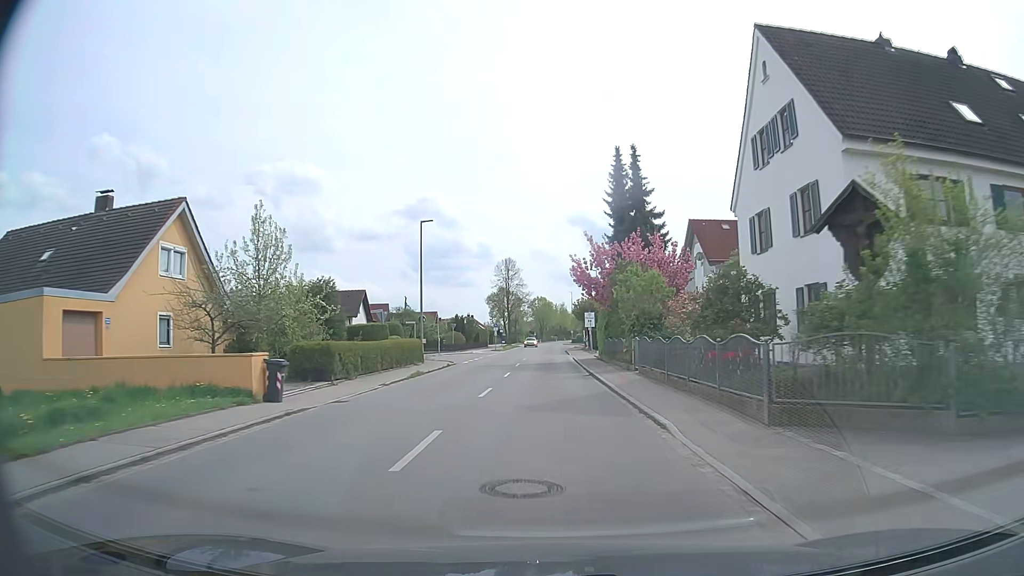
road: tertiary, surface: asphalt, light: Day
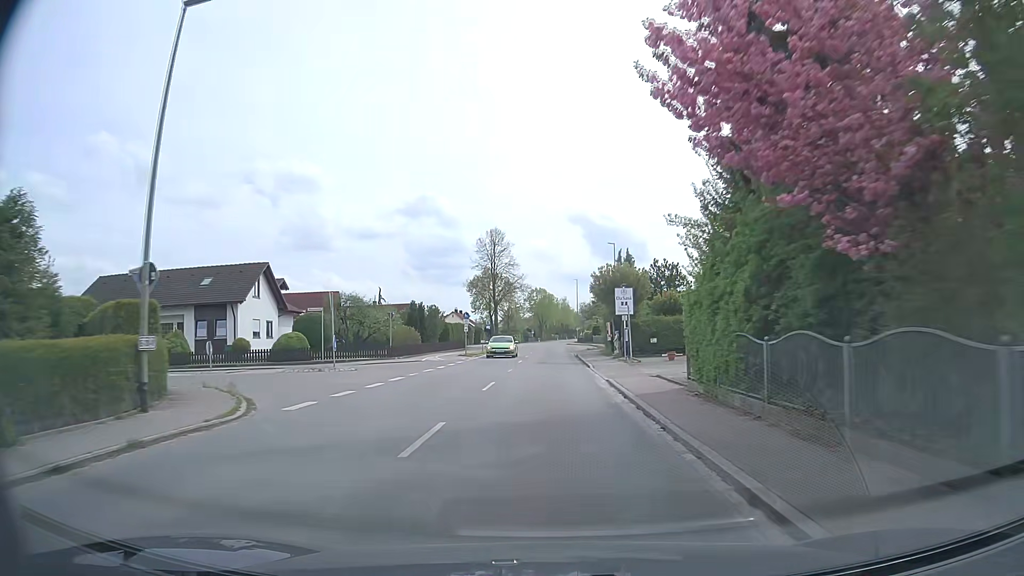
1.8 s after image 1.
(0.0, +26.6) m; 0°
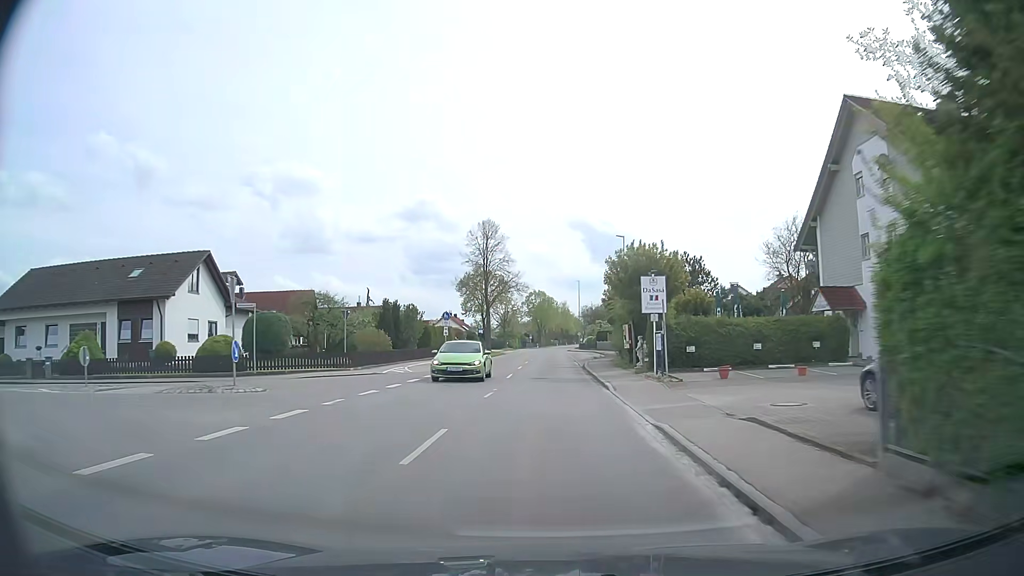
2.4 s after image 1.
(0.0, +9.1) m; 0°
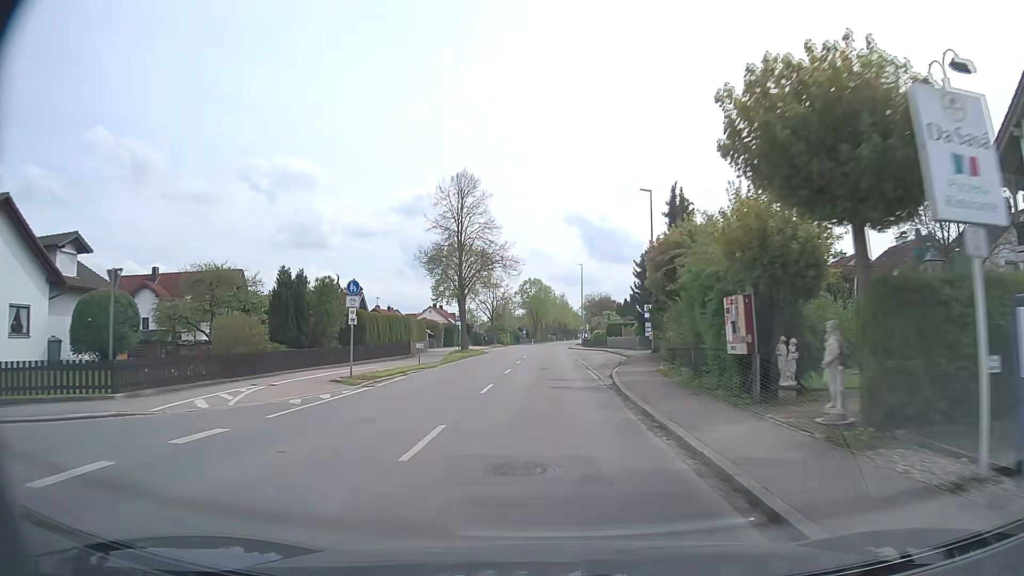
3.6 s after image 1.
(+0.1, +18.0) m; +1°
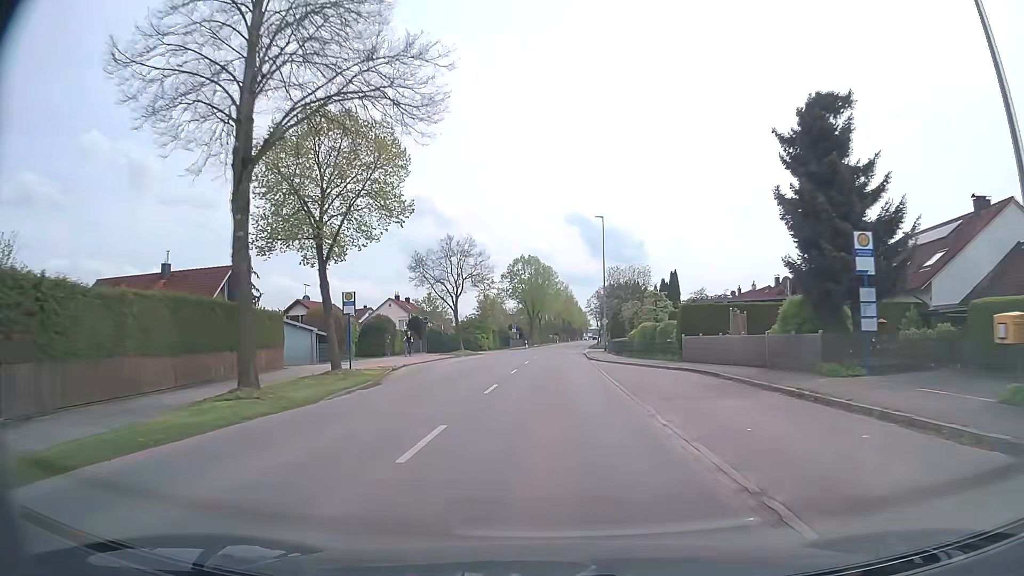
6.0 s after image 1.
(+0.2, +36.2) m; 0°
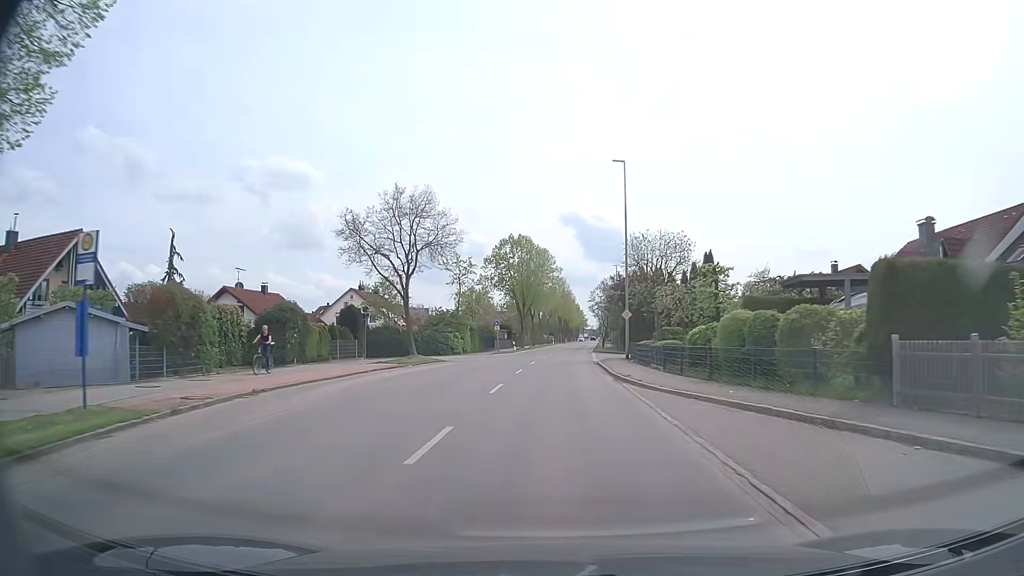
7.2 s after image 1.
(0.0, +18.1) m; 0°
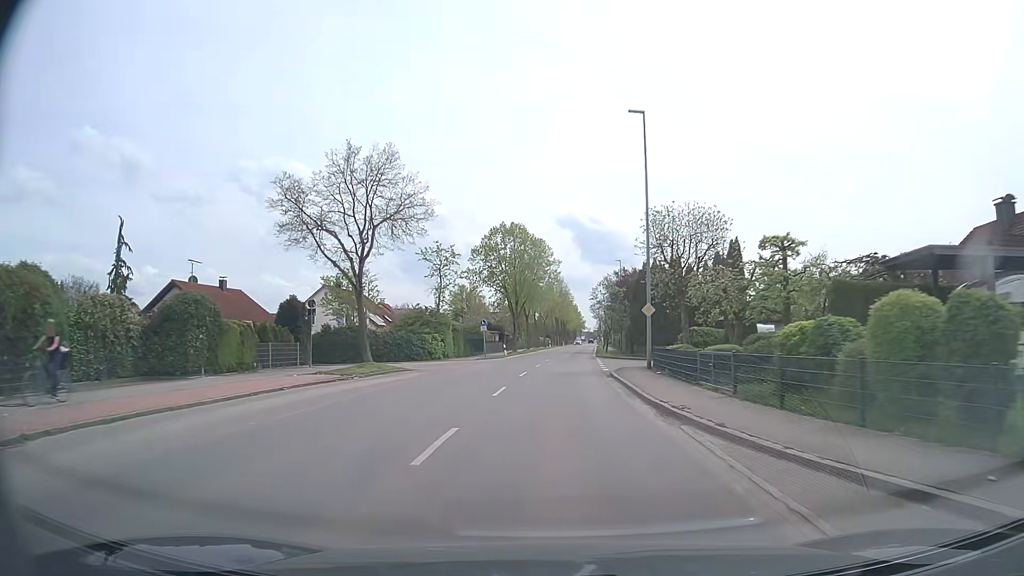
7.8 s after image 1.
(0.0, +9.0) m; 0°
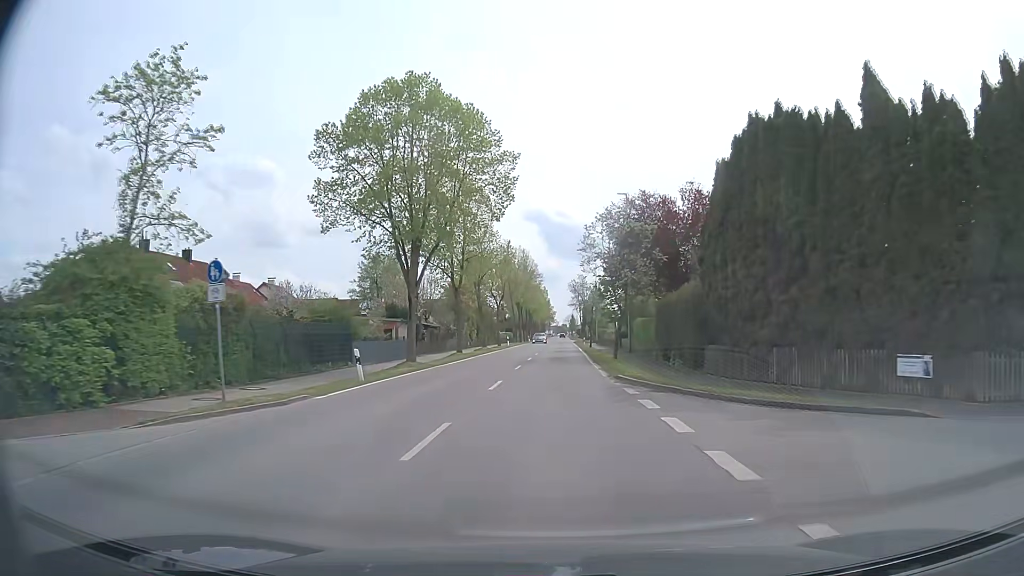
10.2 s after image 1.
(+1.2, +36.0) m; +3°
(0, +10) (0, +20) (0, +30) (+1, +40) (+1, +50) (+1, +60) (+2, +70) (+2, +80) (+2, +90) (+2, +100) m
